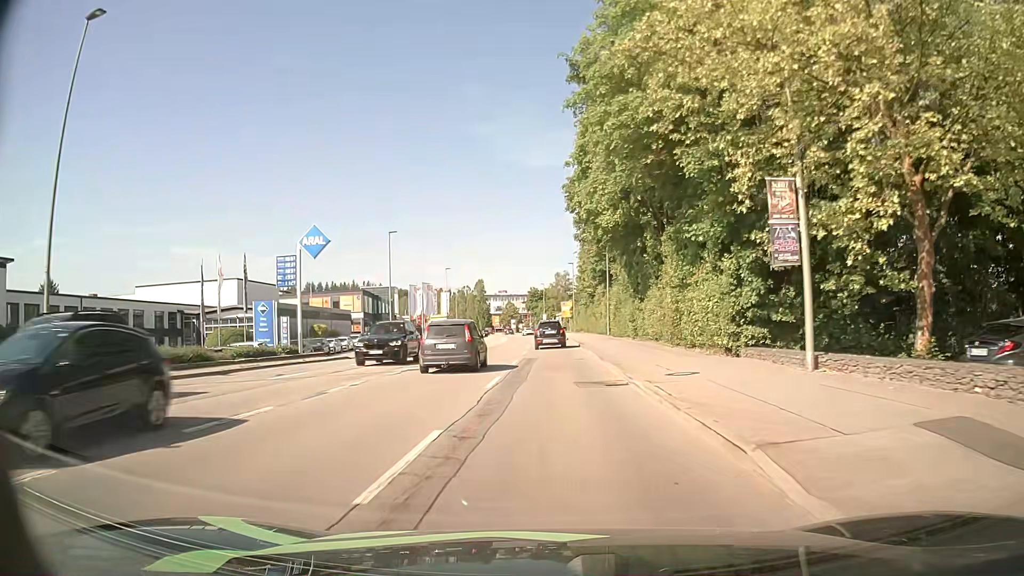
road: tertiary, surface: asphalt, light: Day
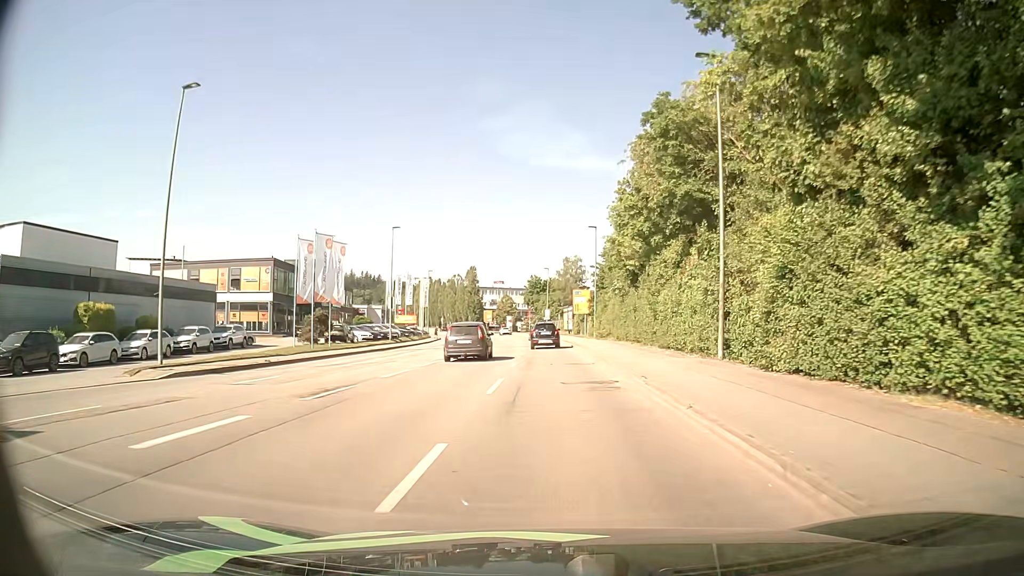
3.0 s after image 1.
(-0.4, +37.5) m; -1°
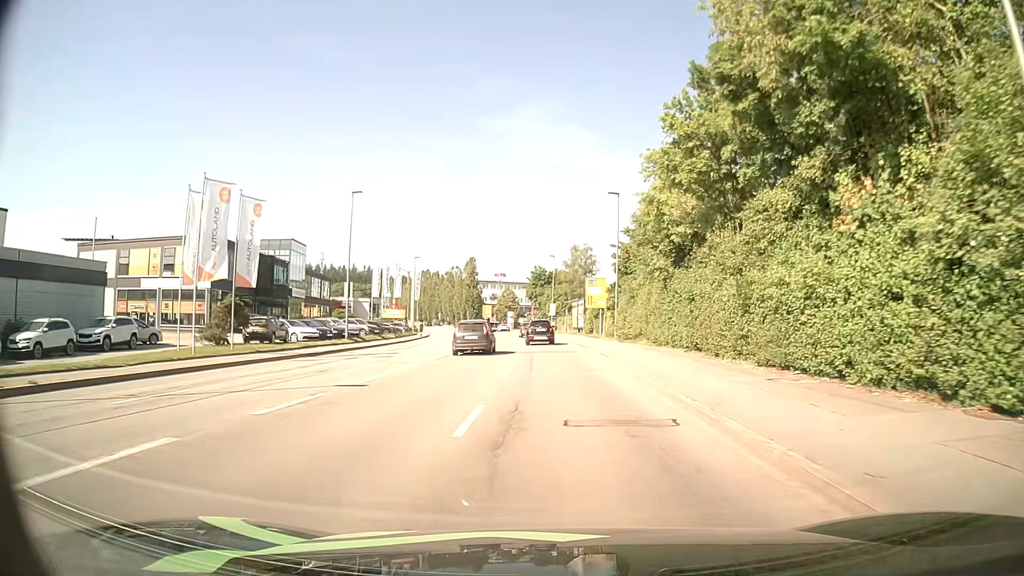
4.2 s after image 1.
(-0.1, +14.8) m; 0°
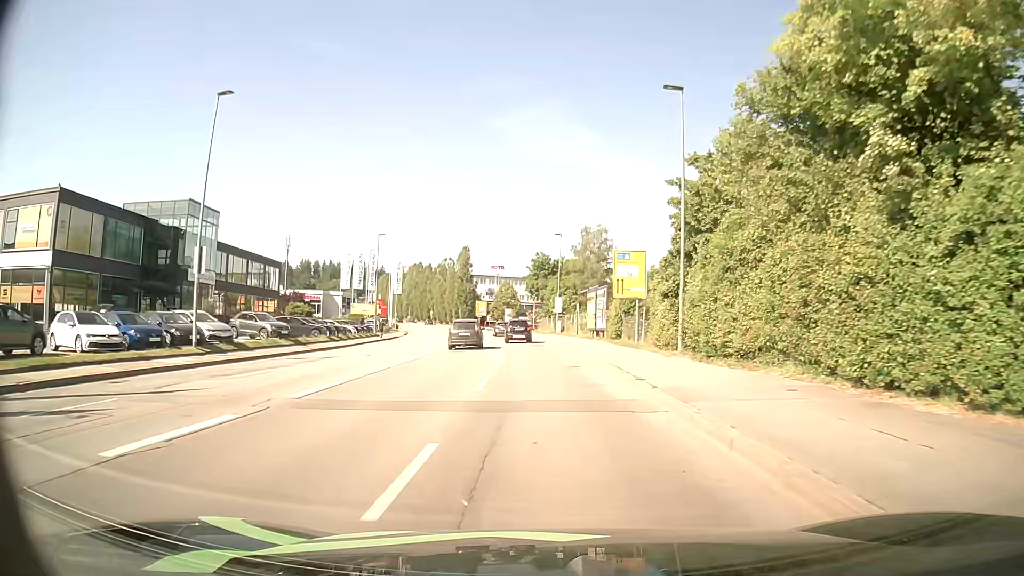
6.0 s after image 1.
(0.0, +21.6) m; 0°
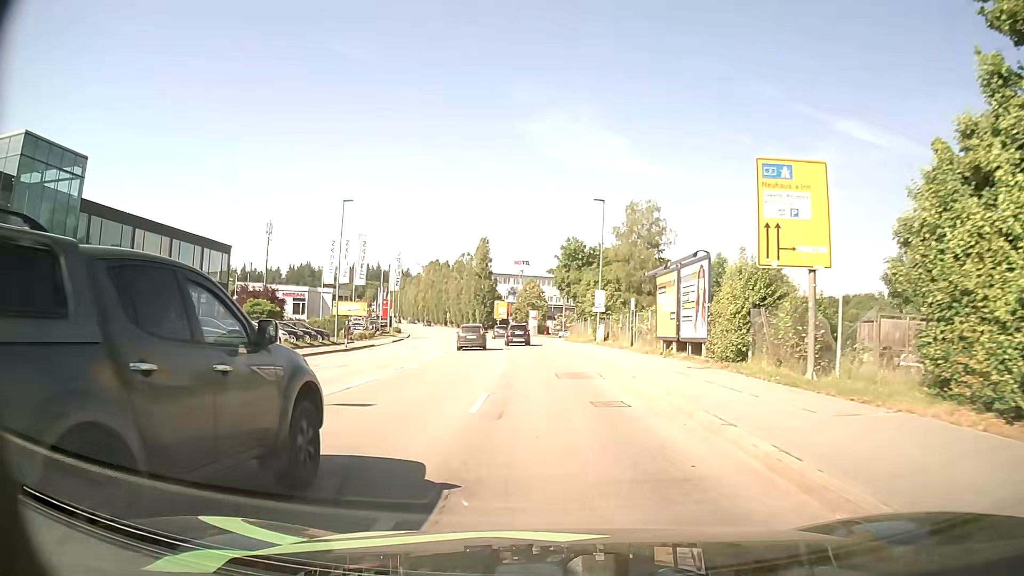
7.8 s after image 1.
(-0.5, +21.2) m; -2°
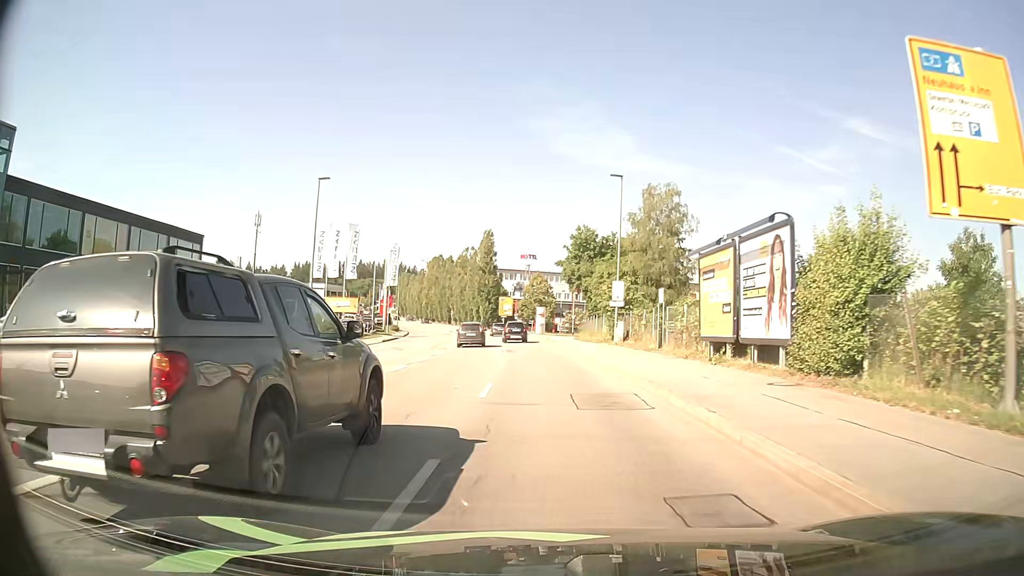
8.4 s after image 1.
(-0.1, +7.1) m; -1°
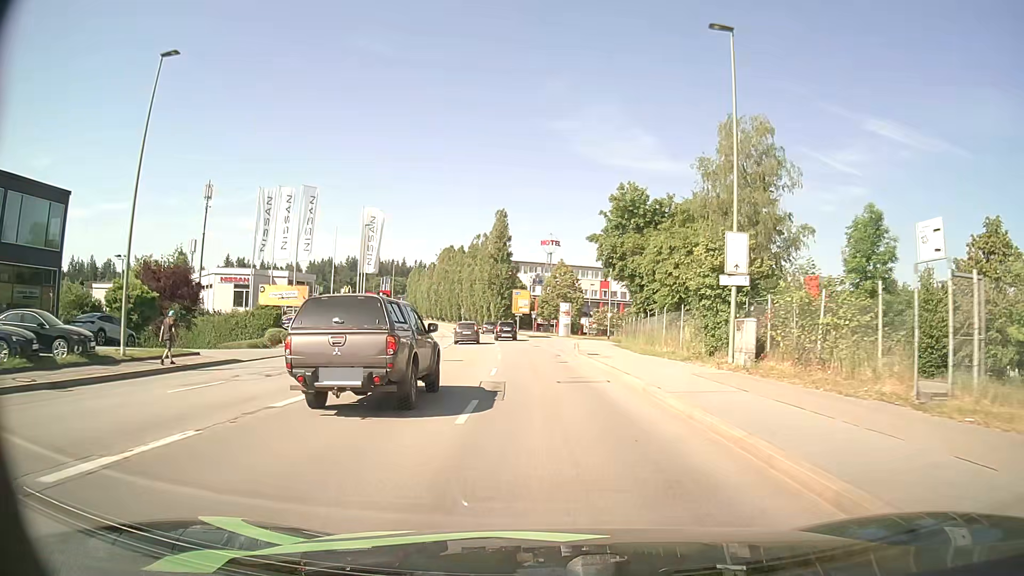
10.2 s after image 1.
(-0.4, +21.6) m; -2°
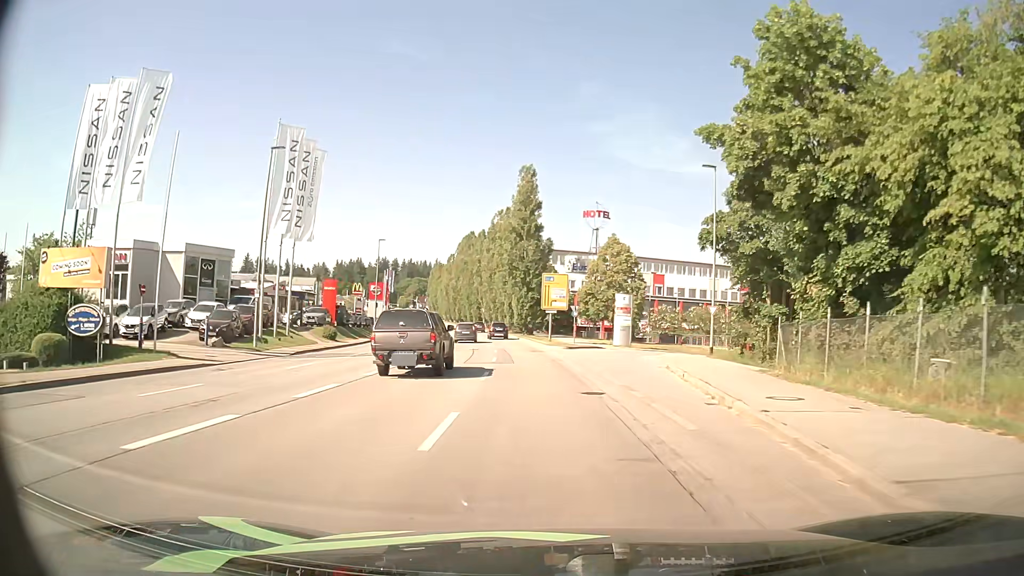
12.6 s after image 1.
(-0.7, +29.2) m; -3°
